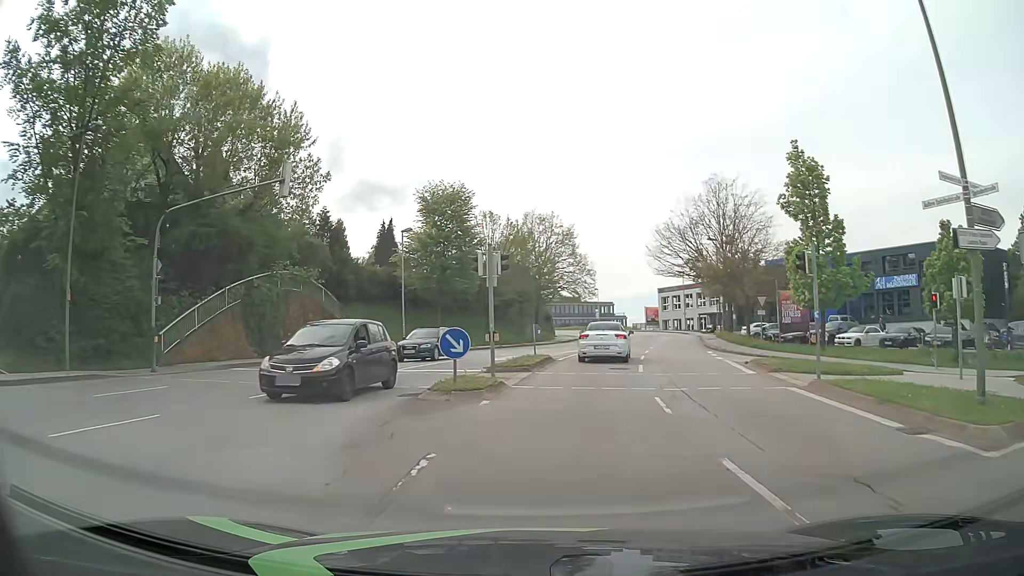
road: tertiary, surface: asphalt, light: Day
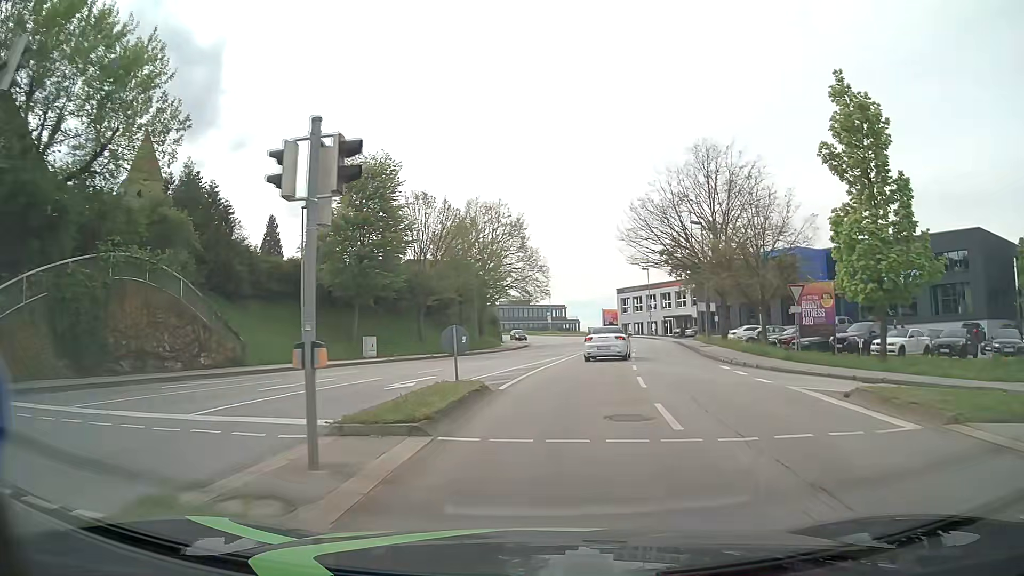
(+0.5, +11.1) m; +5°
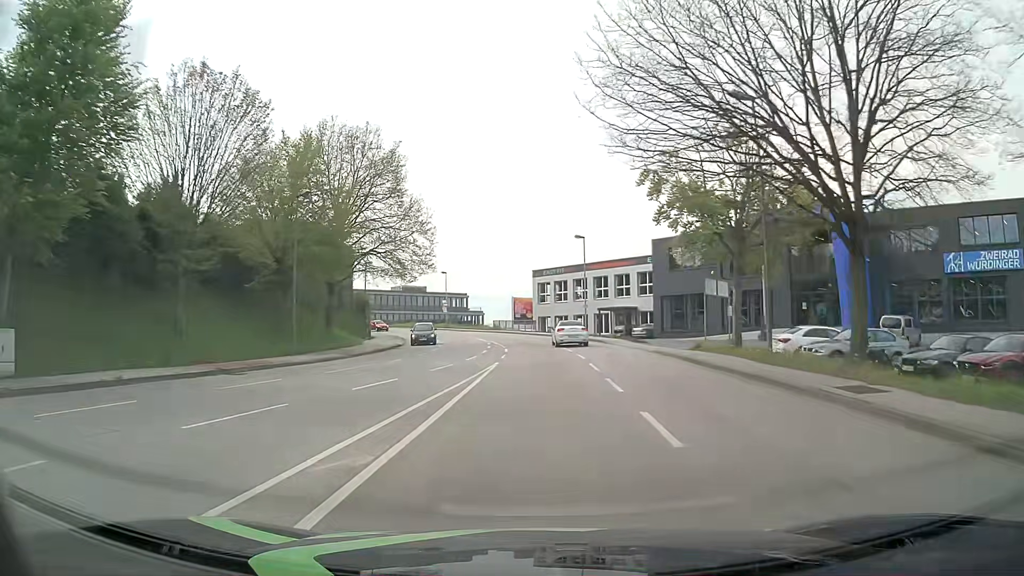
(+1.9, +25.7) m; +8°
(0, +10) (0, +20) (0, +30) (0, +40) (-2, +50) (-3, +60) (-6, +69) (-10, +79) (-14, +88) (-20, +96) m
